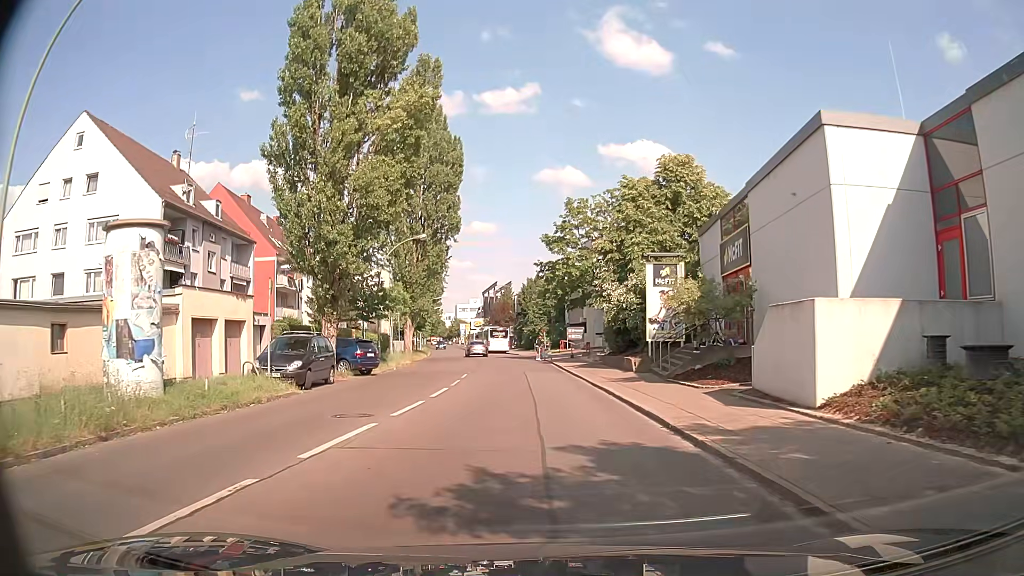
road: residential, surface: asphalt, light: Day
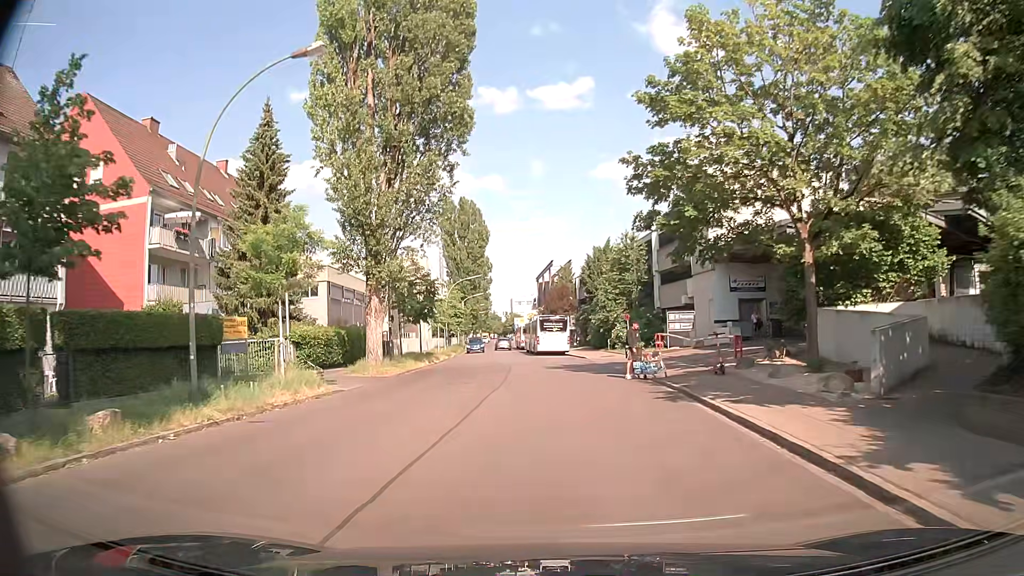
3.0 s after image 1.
(-0.9, +28.2) m; -4°
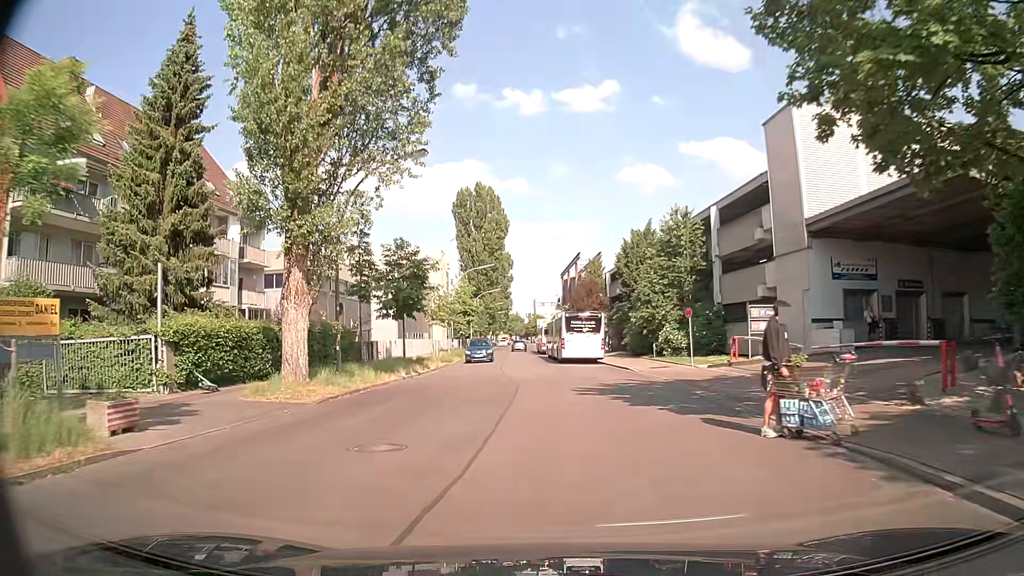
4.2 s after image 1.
(-0.2, +12.3) m; -3°
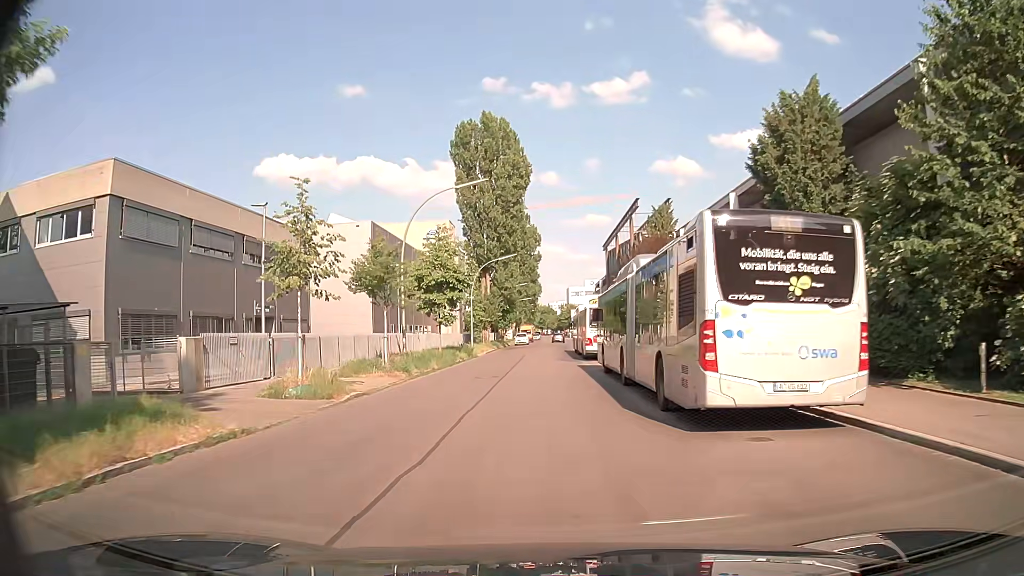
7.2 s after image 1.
(-0.4, +30.7) m; -2°
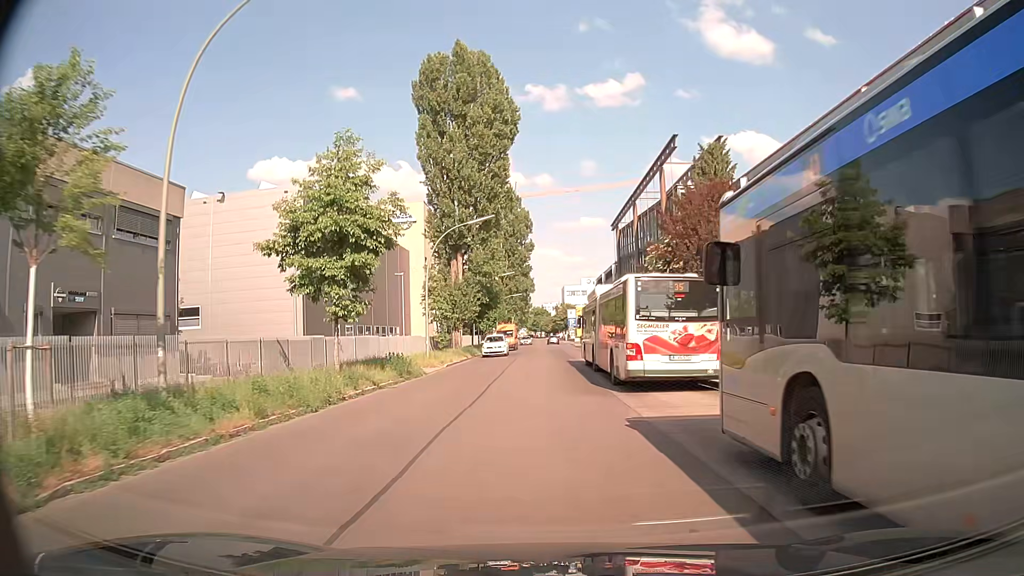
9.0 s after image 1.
(-0.2, +19.1) m; -1°
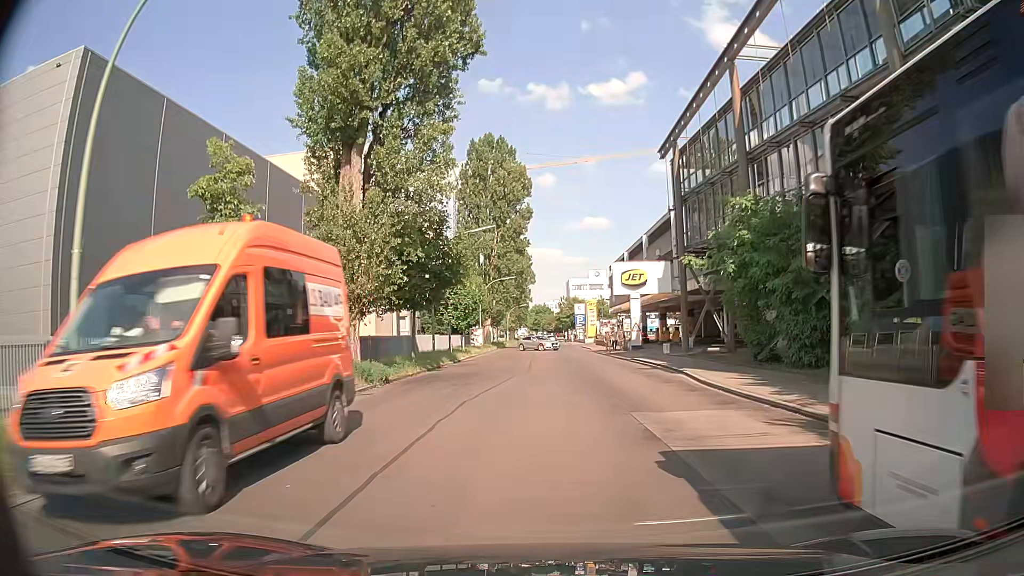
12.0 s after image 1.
(+0.3, +29.0) m; 0°
